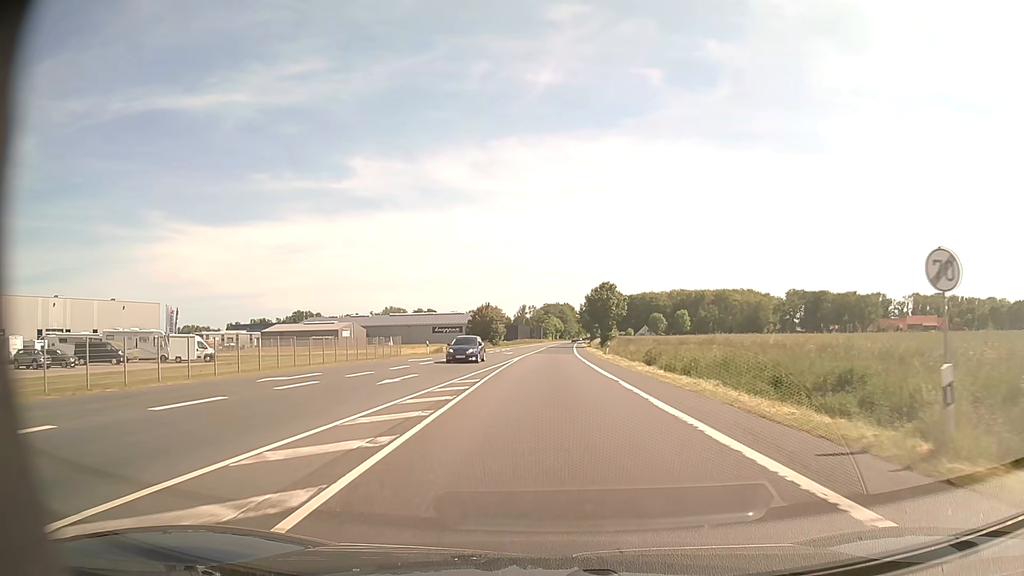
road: primary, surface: asphalt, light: Day
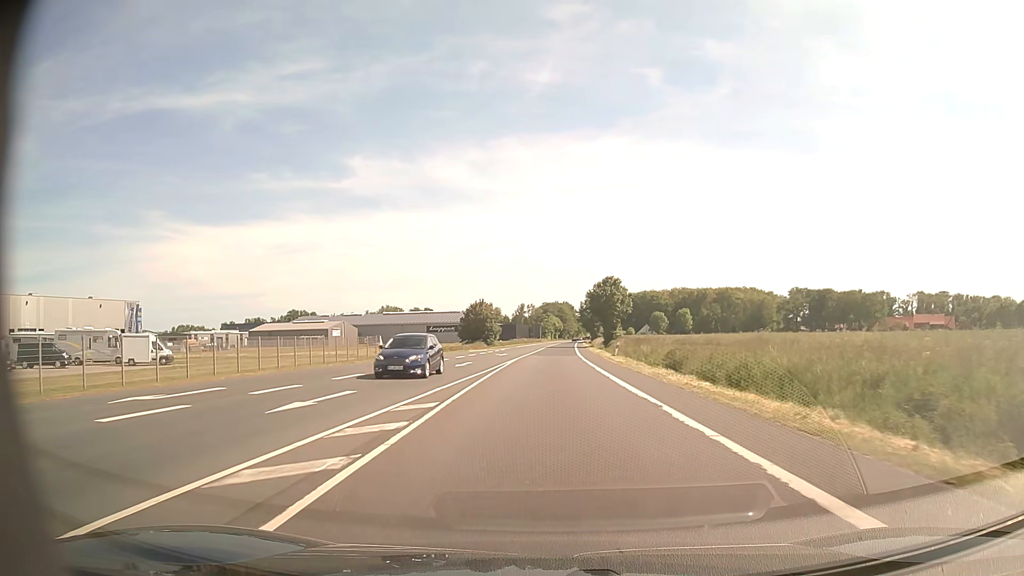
(0.0, +8.2) m; 0°
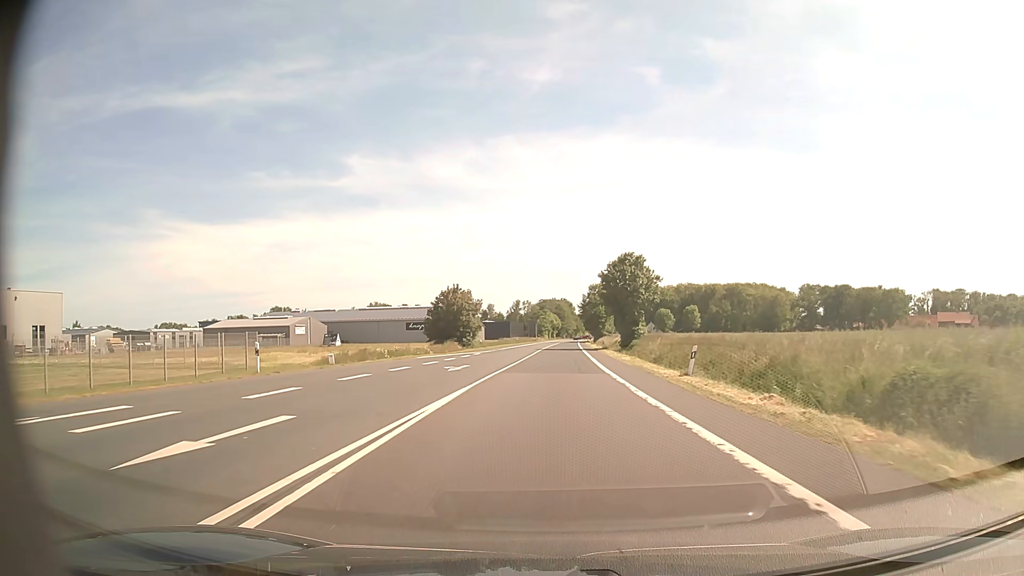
(+0.1, +26.0) m; 0°
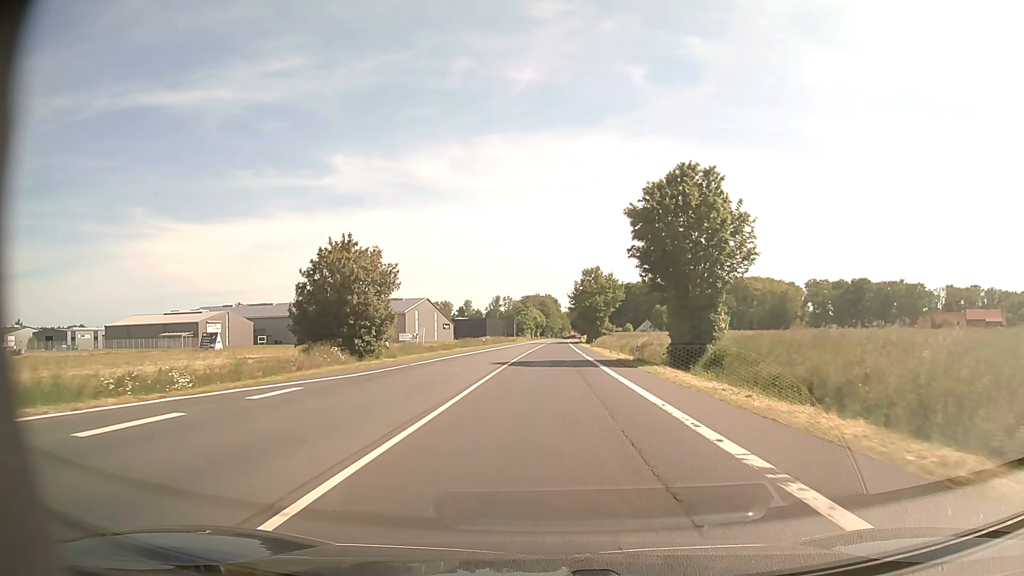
(+0.4, +37.1) m; +1°
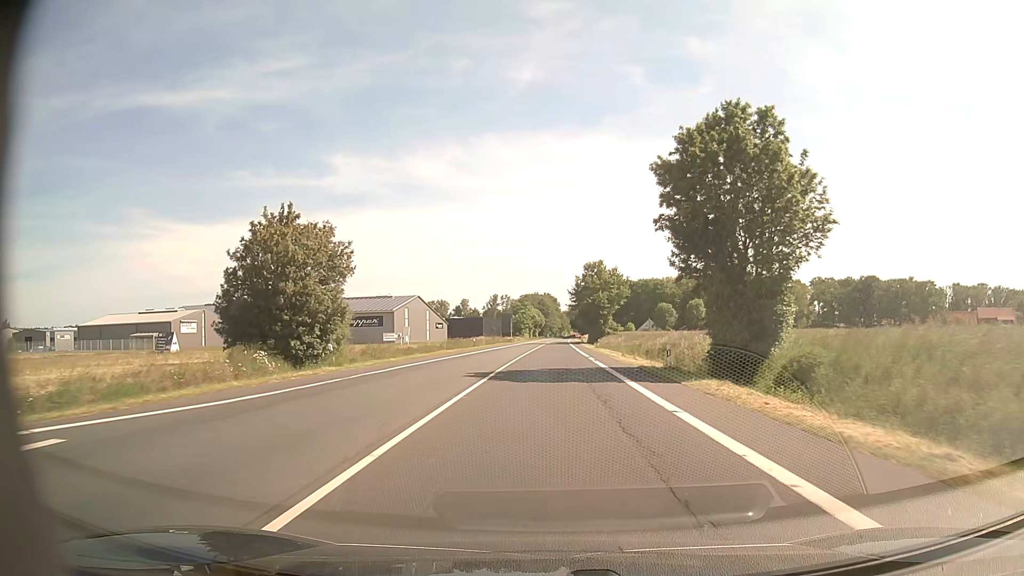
(0.0, +9.5) m; 0°
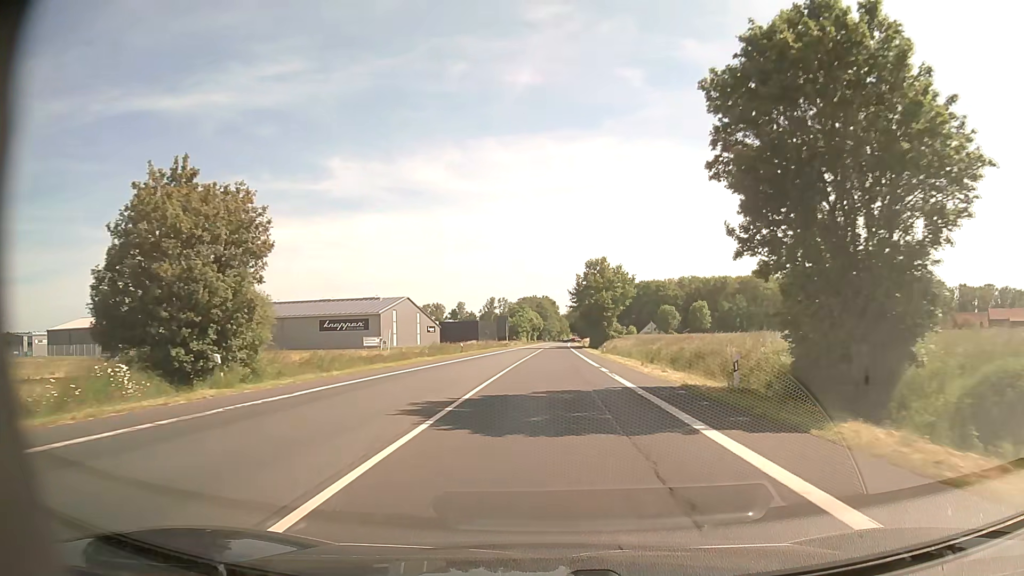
(0.0, +9.6) m; 0°
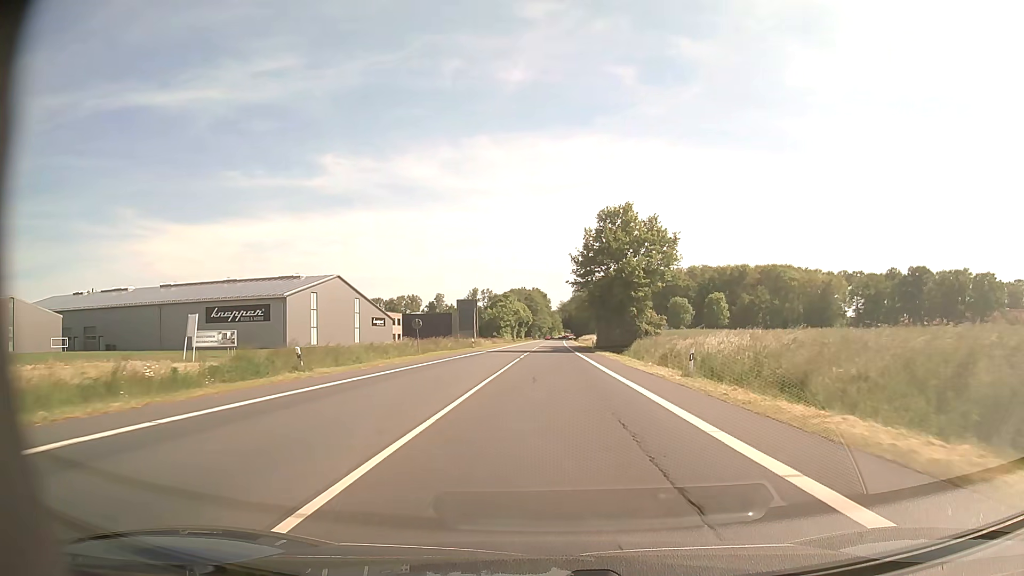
(+0.1, +40.9) m; +1°
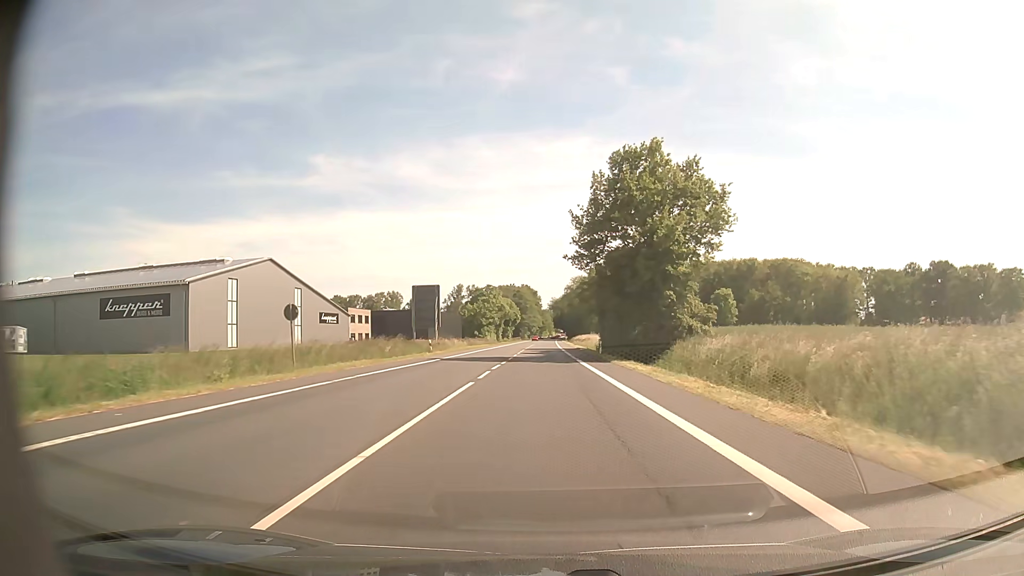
(+0.2, +21.5) m; +1°
(0, +10) (0, +20) (0, +30) (0, +40) (0, +50) (0, +60) (0, +70) (0, +80) (0, +90) (0, +100) m
